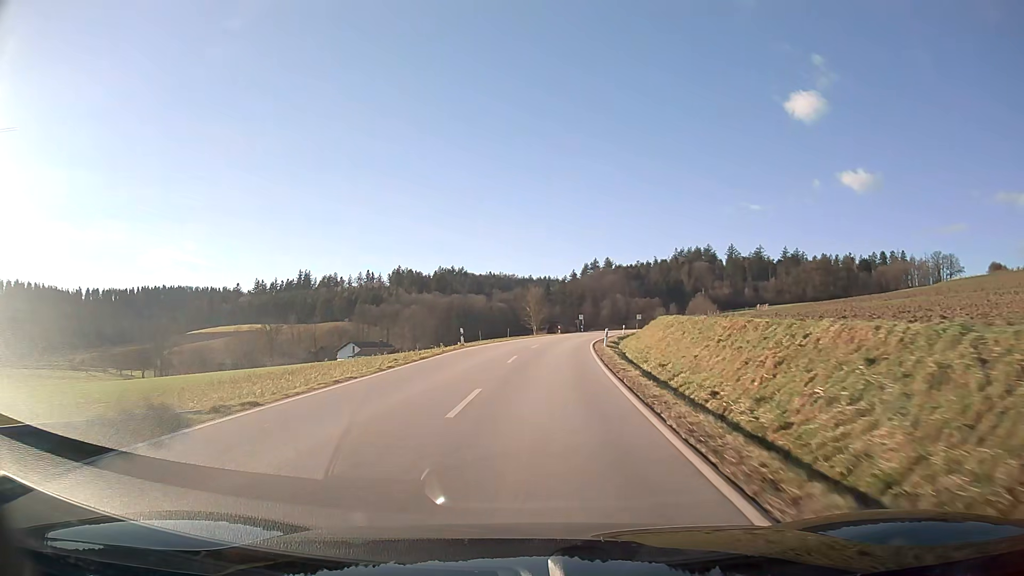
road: secondary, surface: asphalt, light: Day
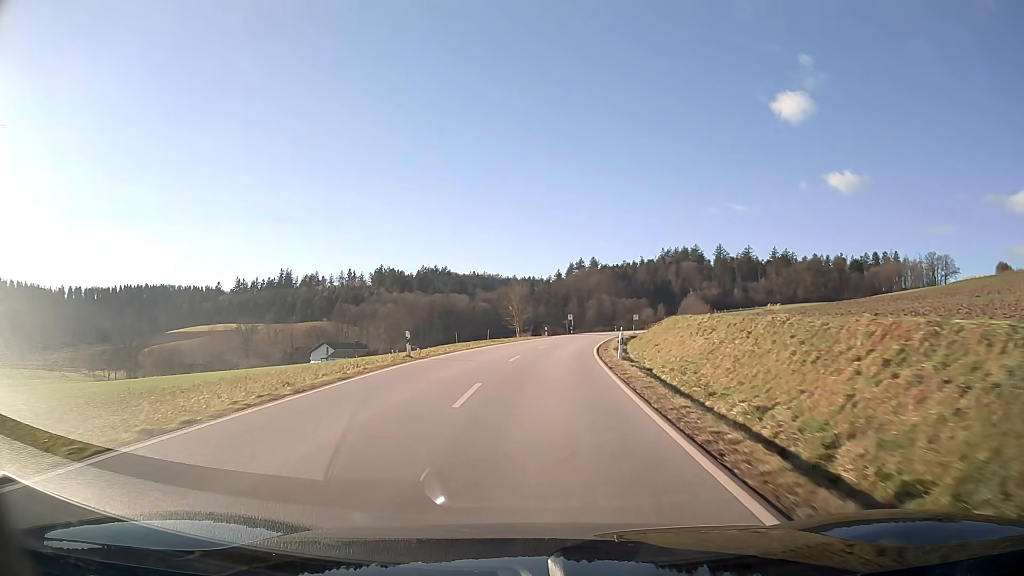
(+0.1, +11.3) m; +1°
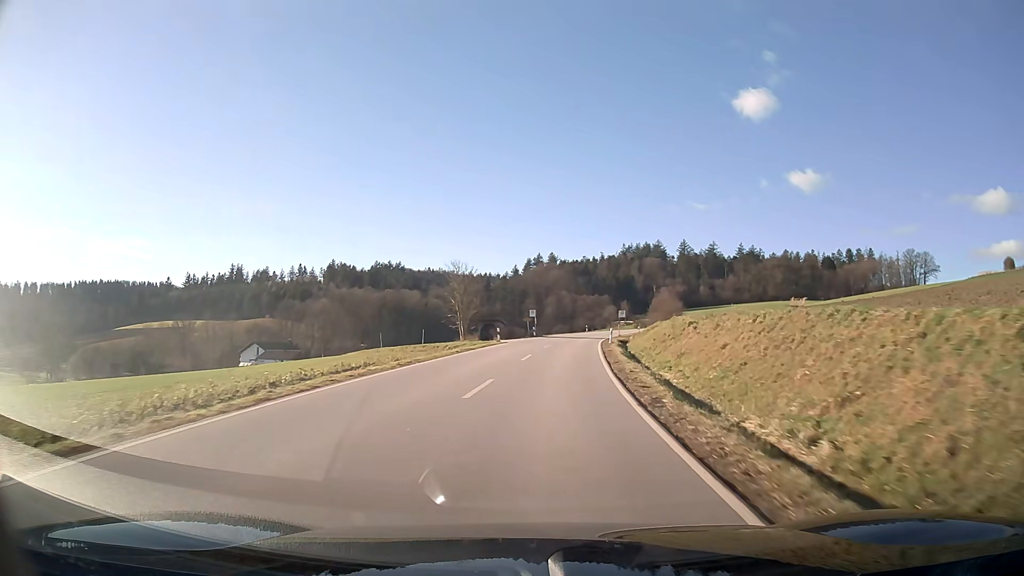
(+0.7, +22.6) m; +4°
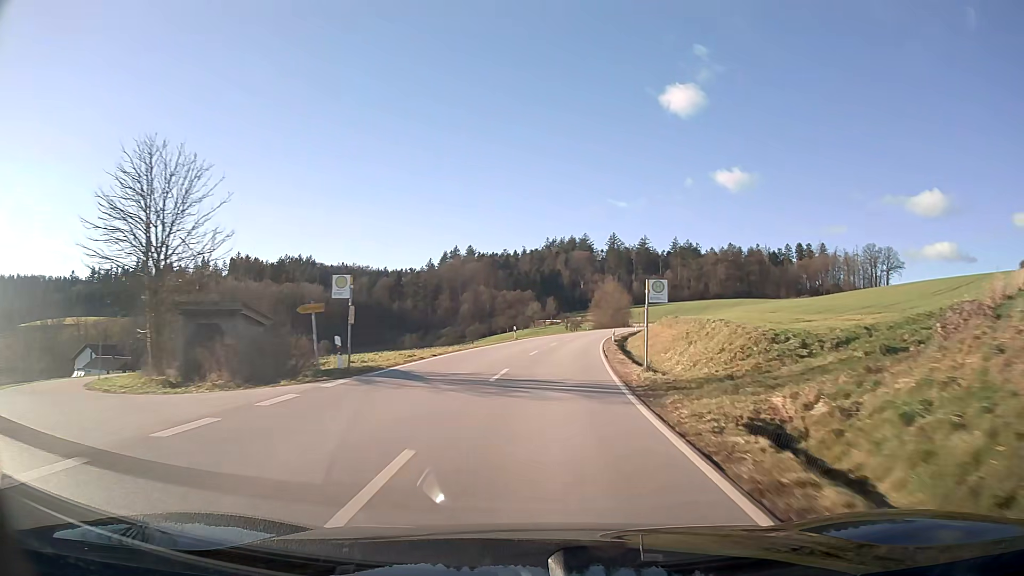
(+2.8, +44.9) m; +7°
